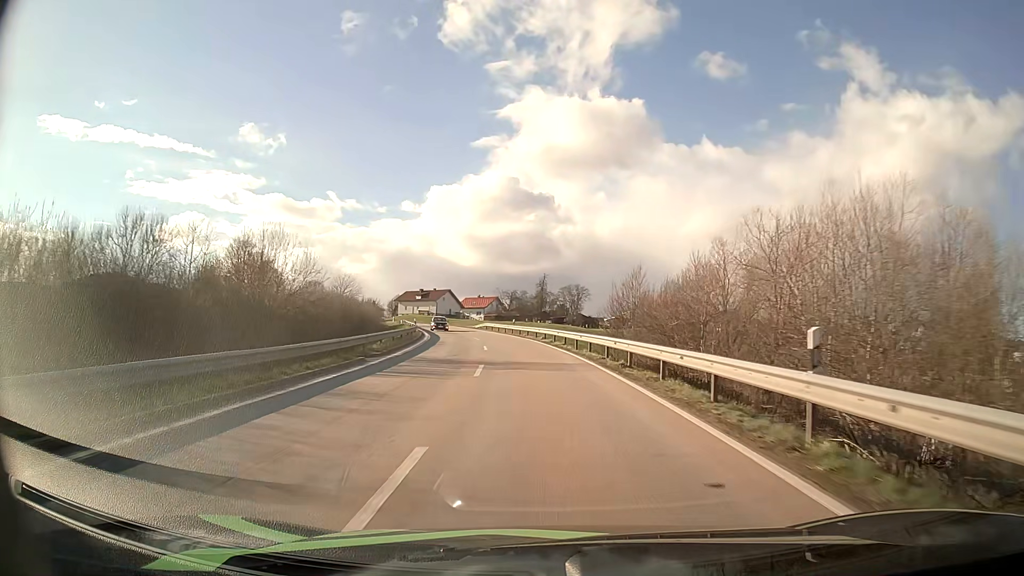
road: secondary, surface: asphalt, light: Day
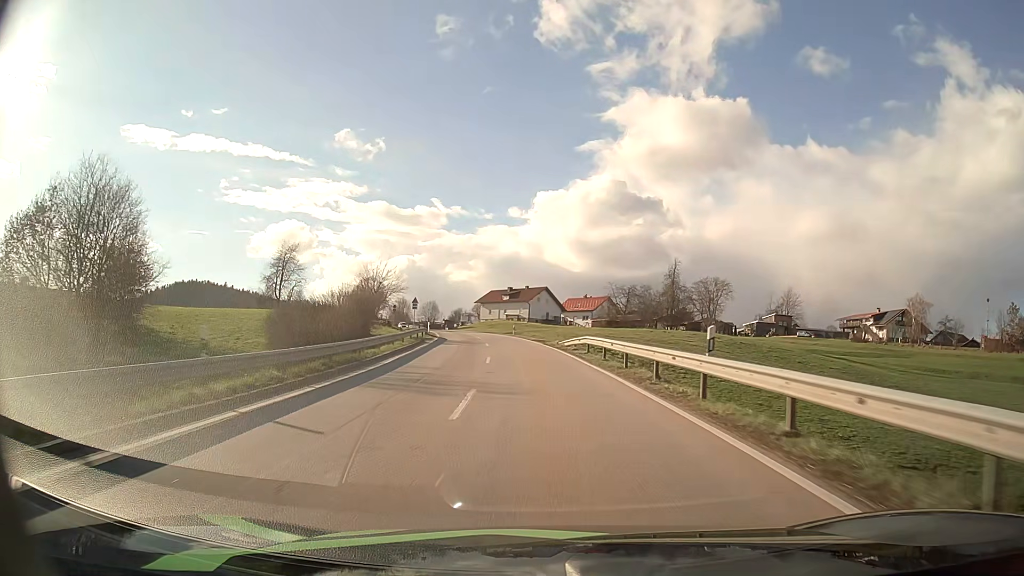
(-3.7, +47.0) m; -9°
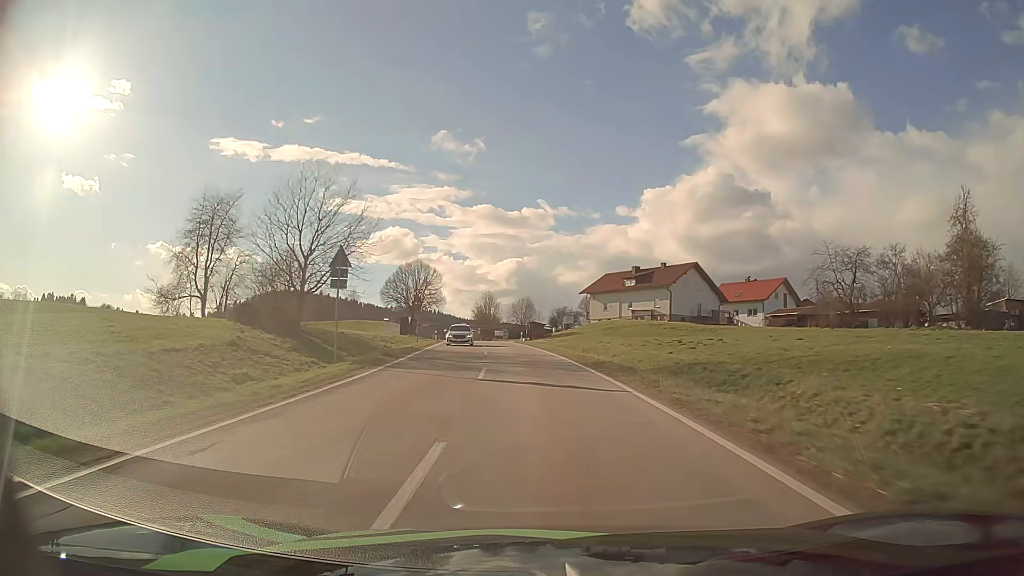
(-5.4, +59.7) m; -9°
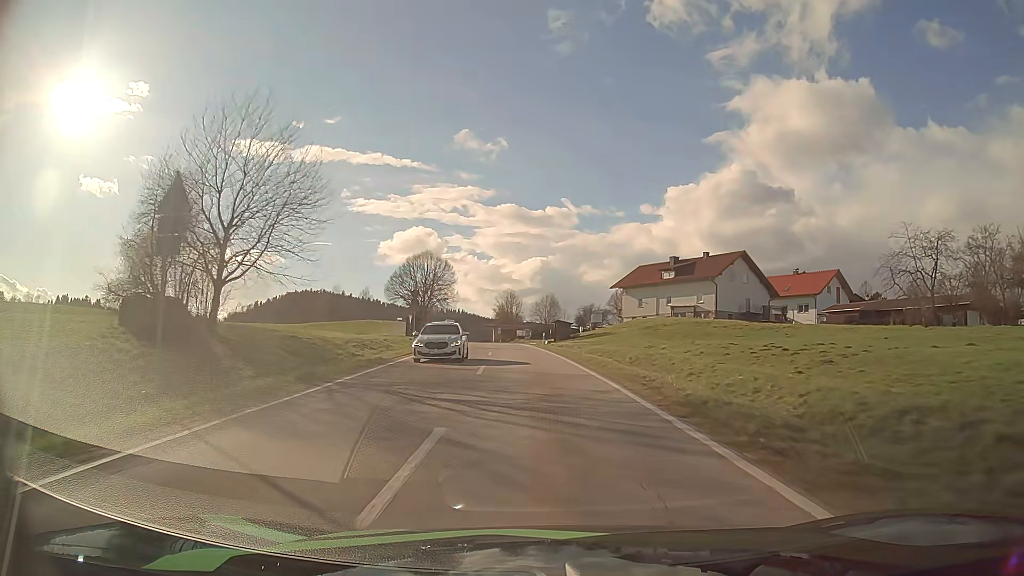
(-0.2, +12.2) m; -2°
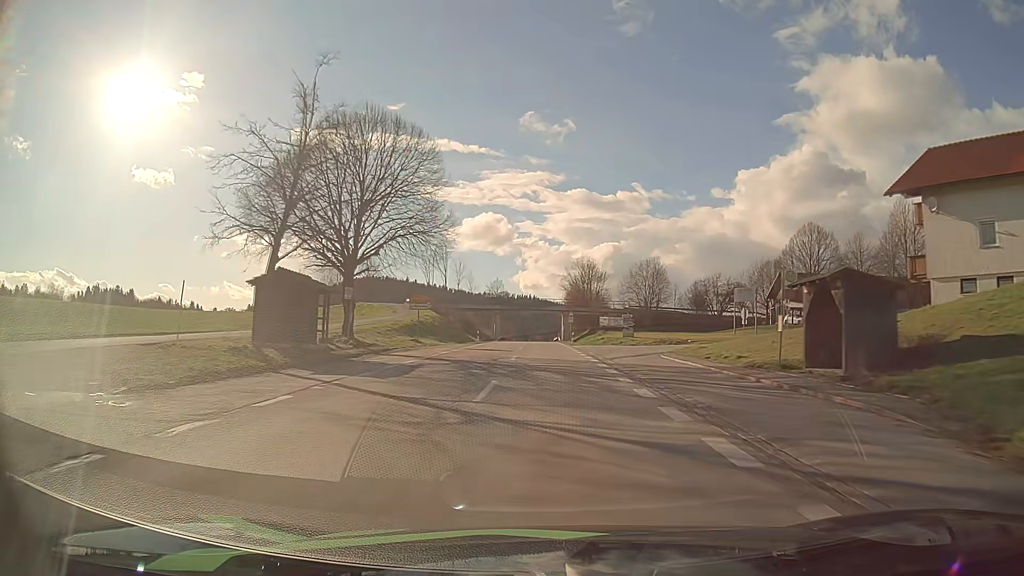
(-4.1, +60.9) m; -6°
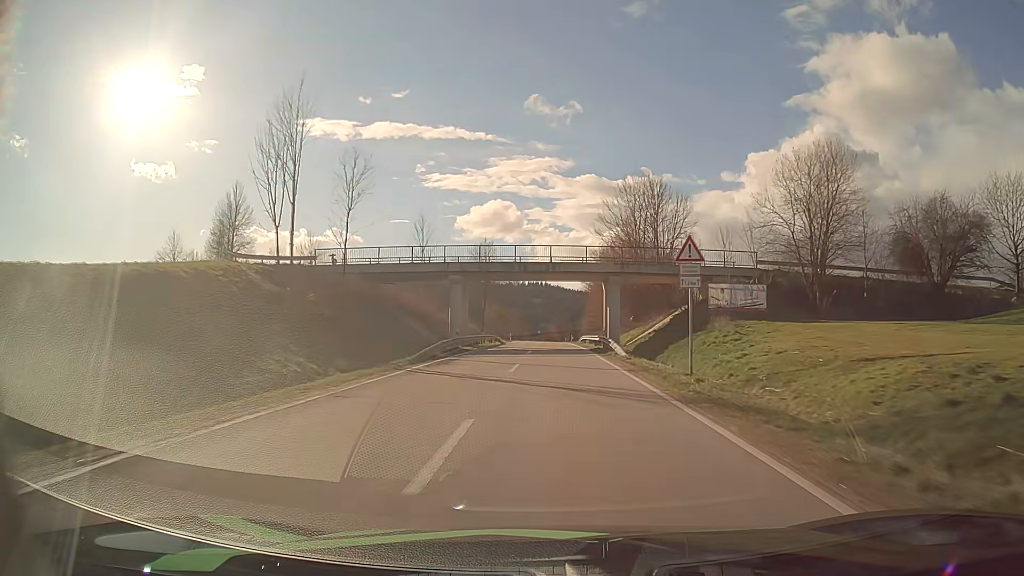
(-0.9, +59.9) m; -1°
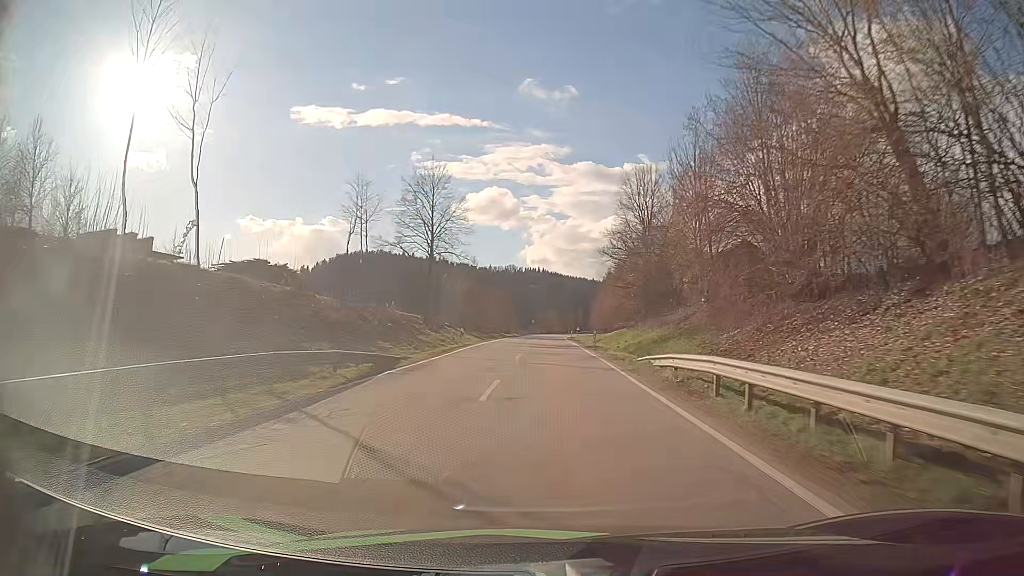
(+0.2, +47.7) m; 0°
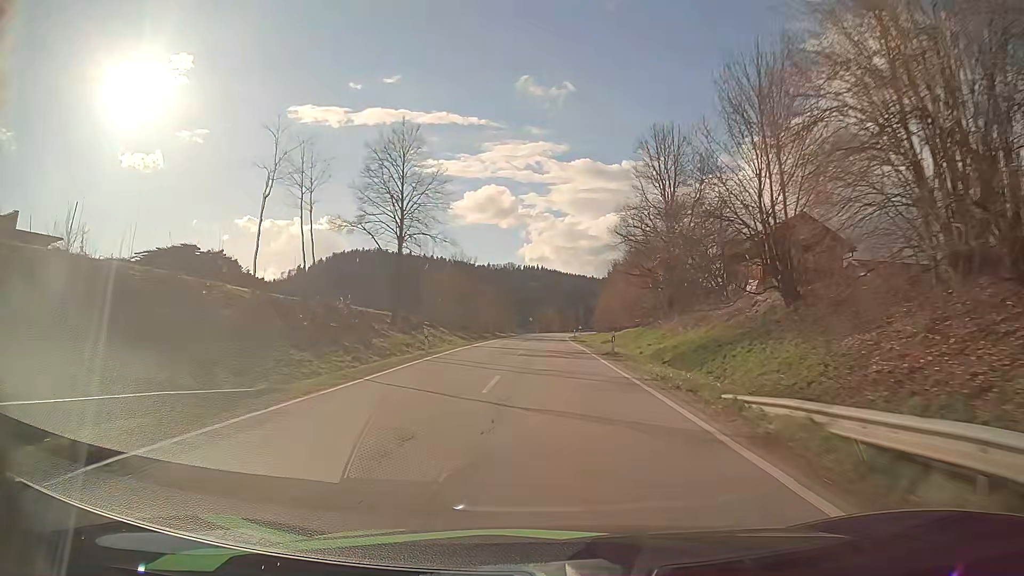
(+0.1, +12.0) m; 0°
(0, +10) (0, +20) (0, +30) (0, +40) (0, +50) (0, +60) (0, +70) (0, +80) (+1, +90) (+1, +100) m
